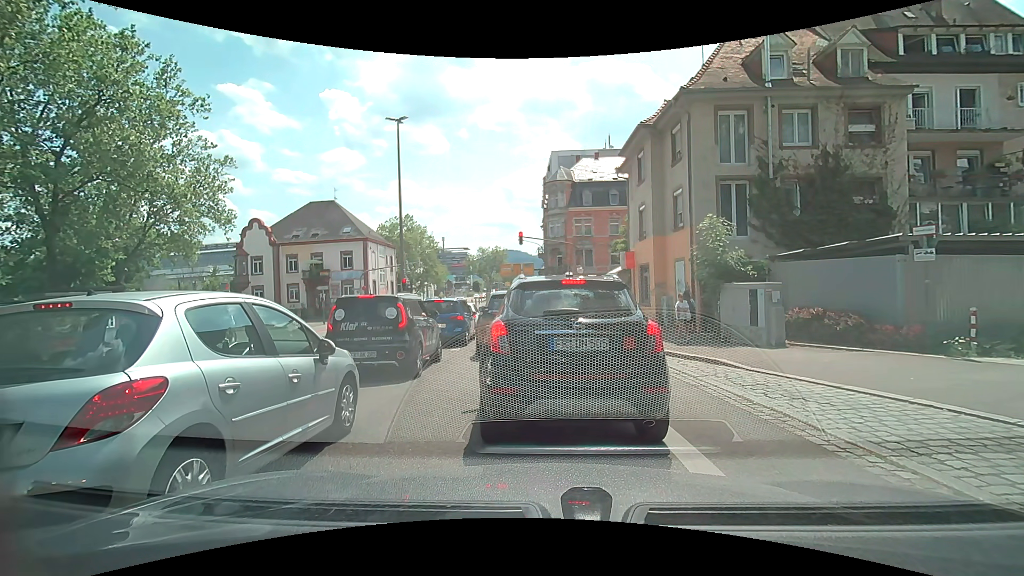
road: secondary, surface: asphalt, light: Day
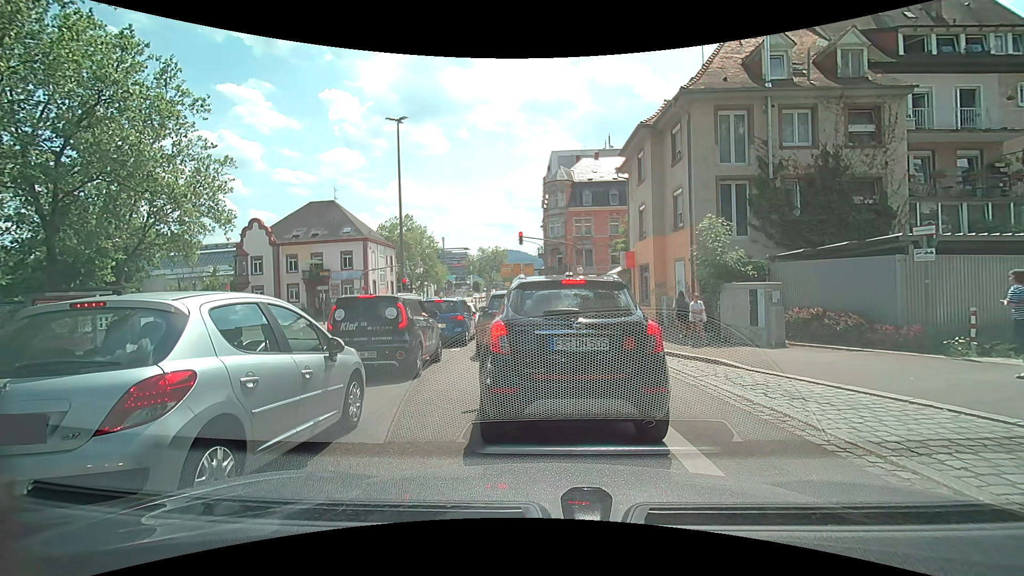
(0.0, 0.0) m; 0°
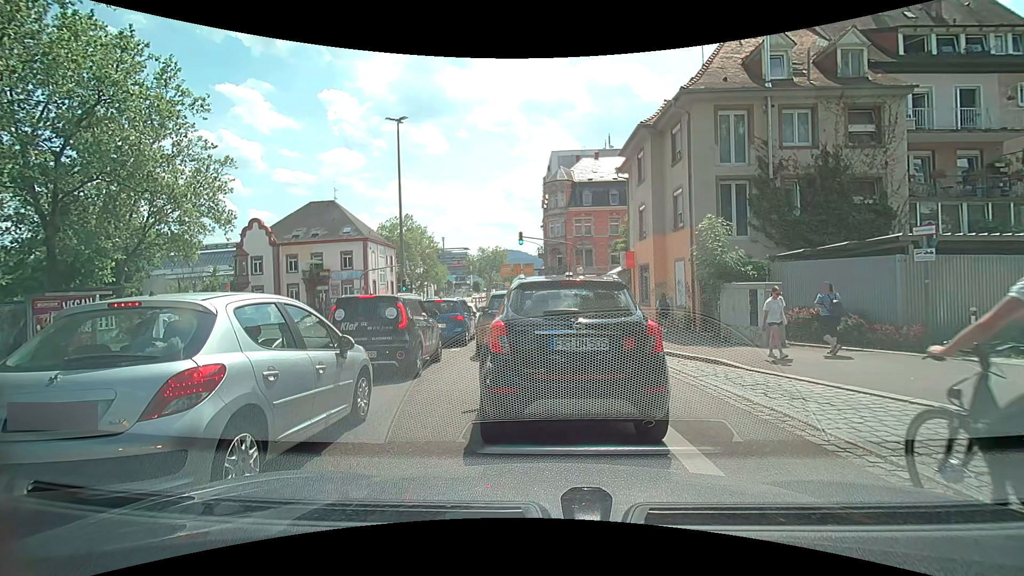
(0.0, 0.0) m; 0°
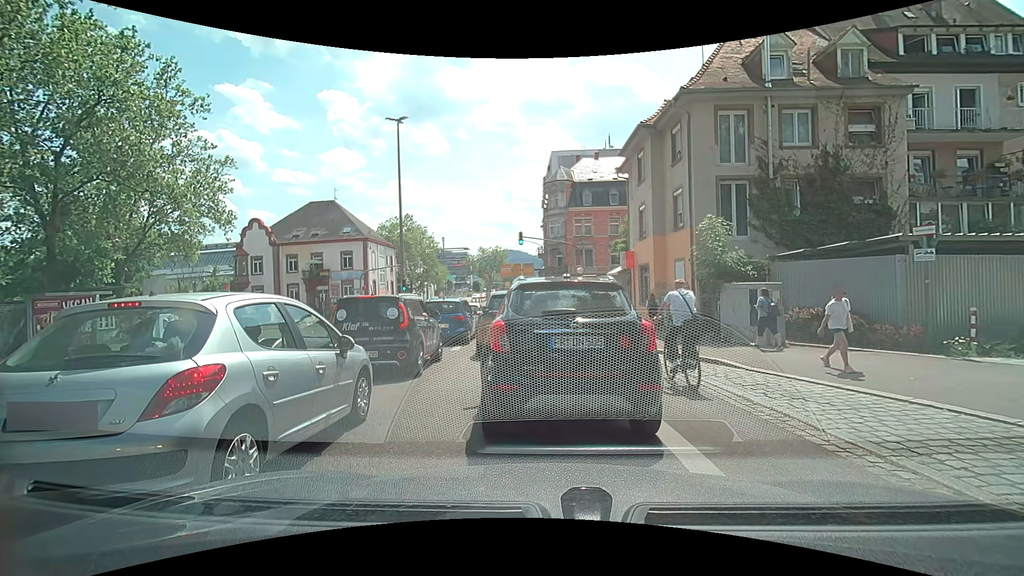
(0.0, 0.0) m; 0°
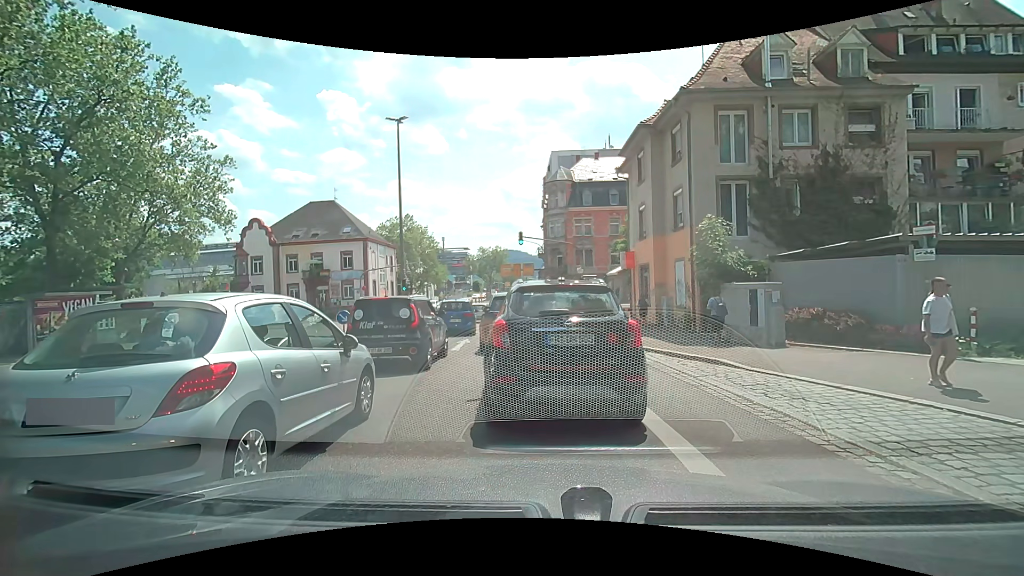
(0.0, 0.0) m; 0°
